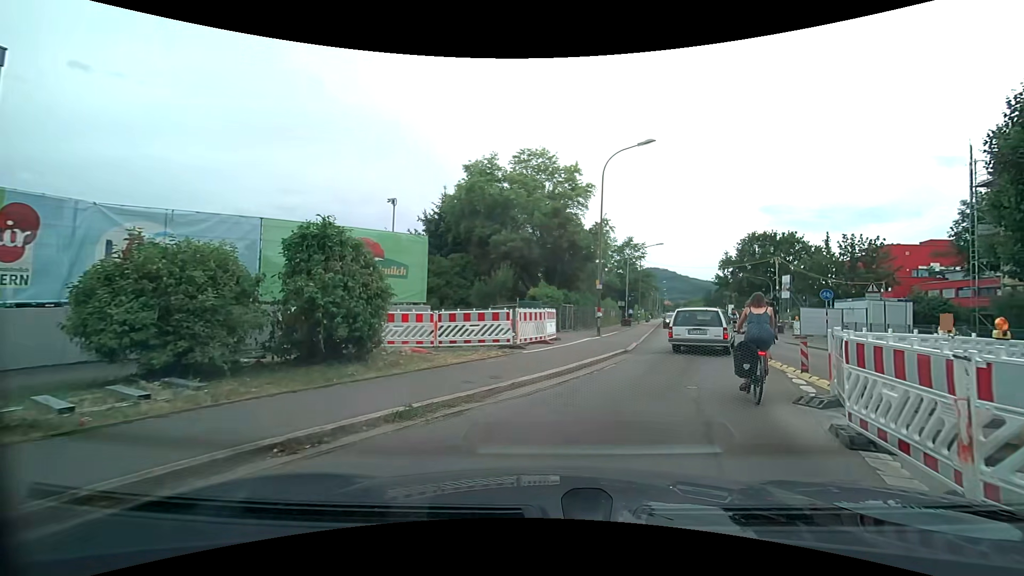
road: secondary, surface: asphalt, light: Day
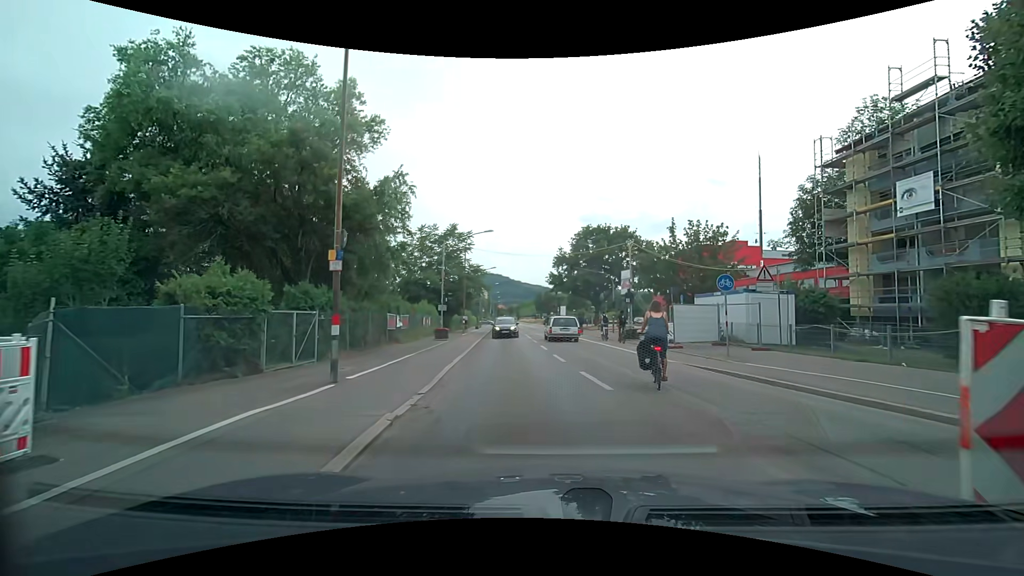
(+3.2, +13.1) m; +20°
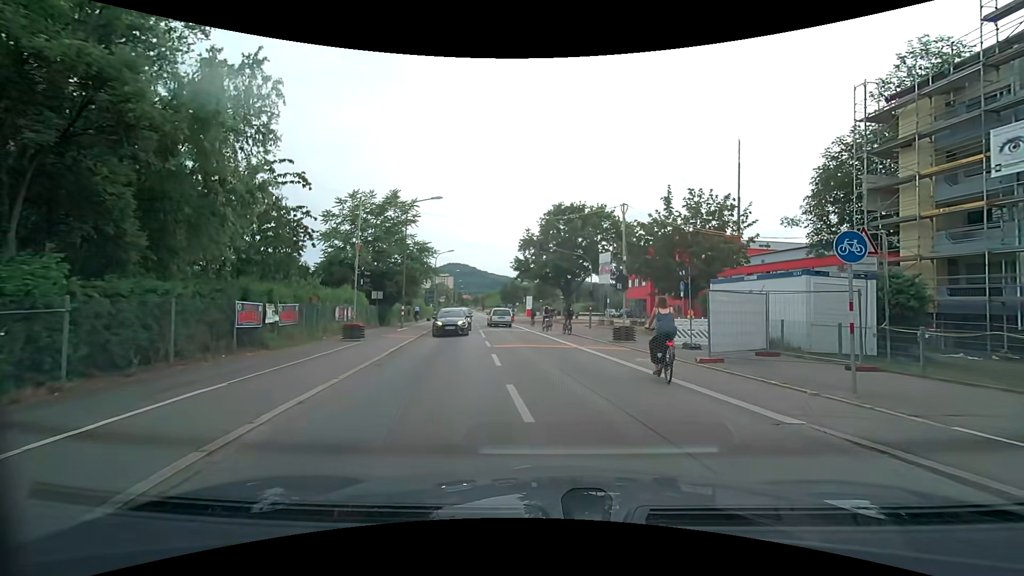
(+0.2, +9.2) m; +4°
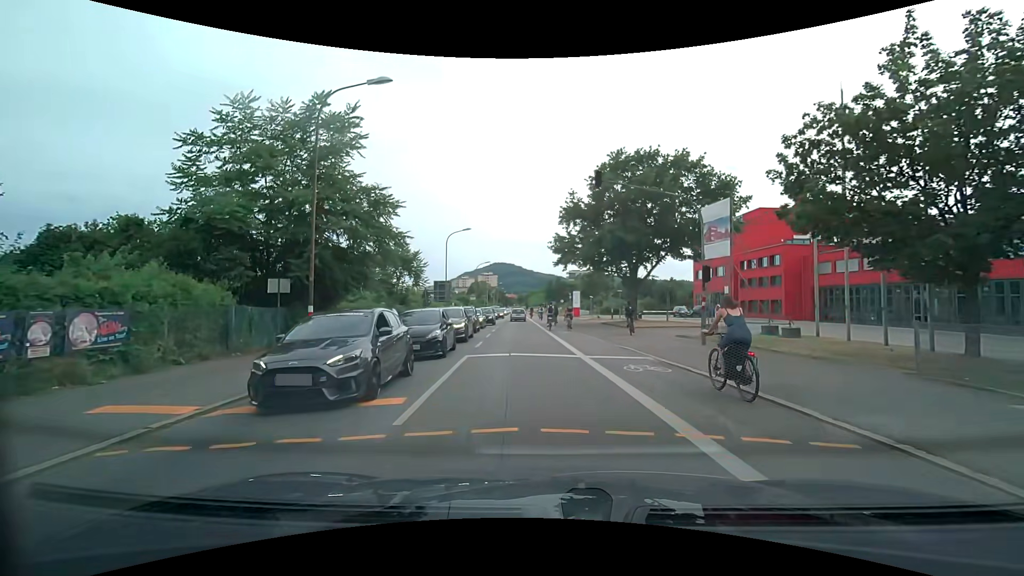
(-0.4, +18.4) m; -6°
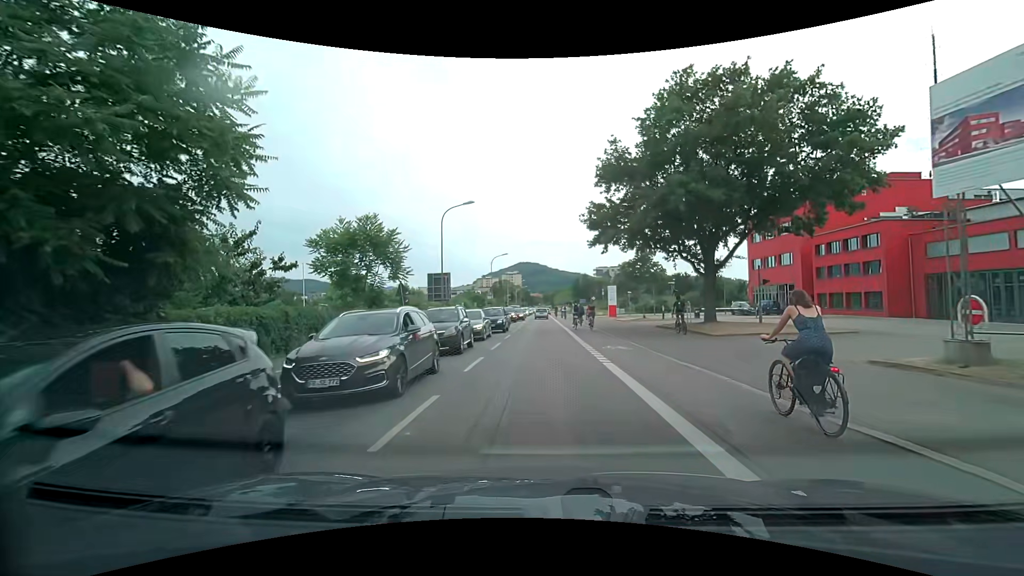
(-0.3, +12.6) m; -3°
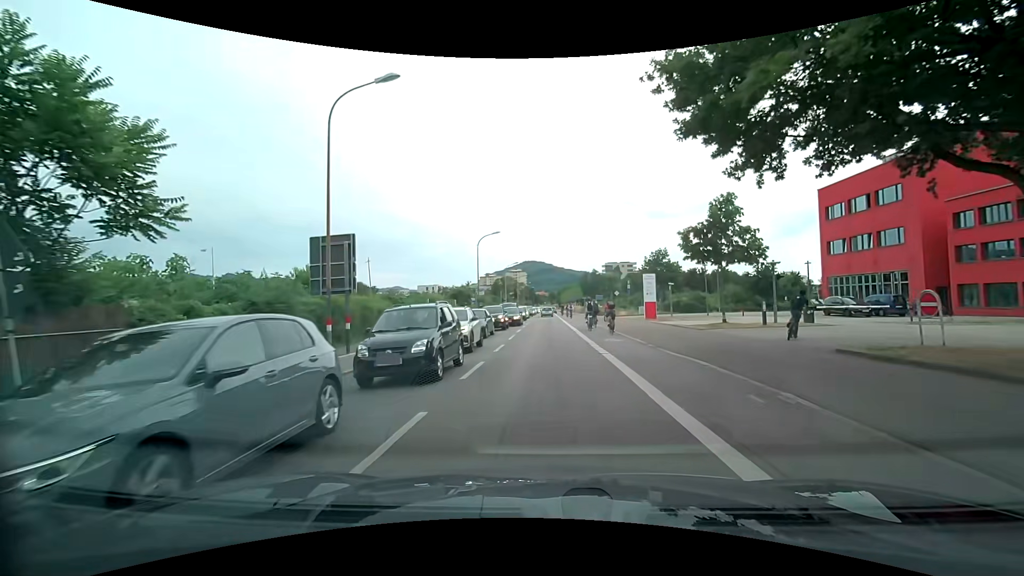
(0.0, +19.6) m; 0°
